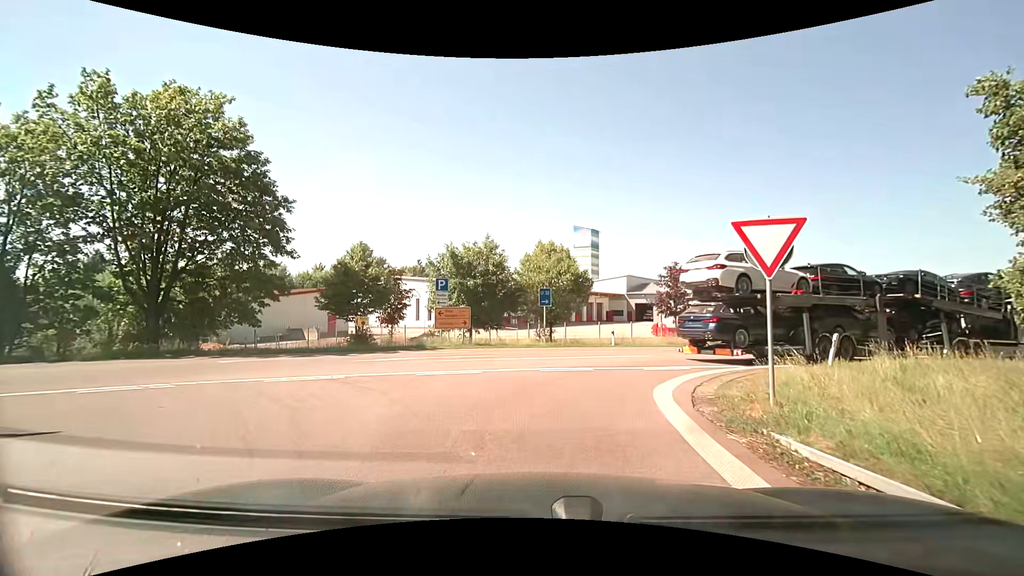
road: motorway_link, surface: asphalt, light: Day
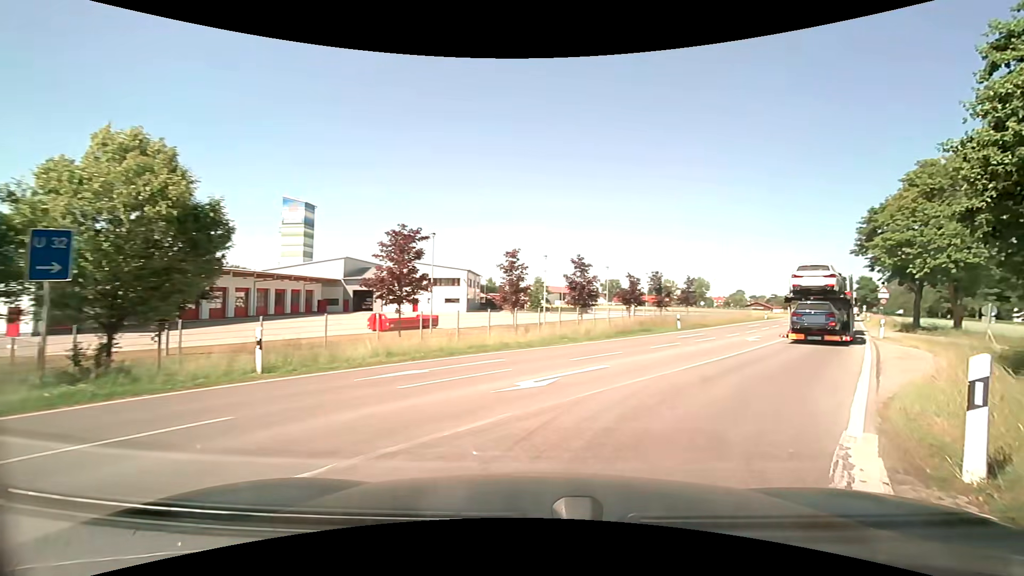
(+2.6, +14.4) m; +30°
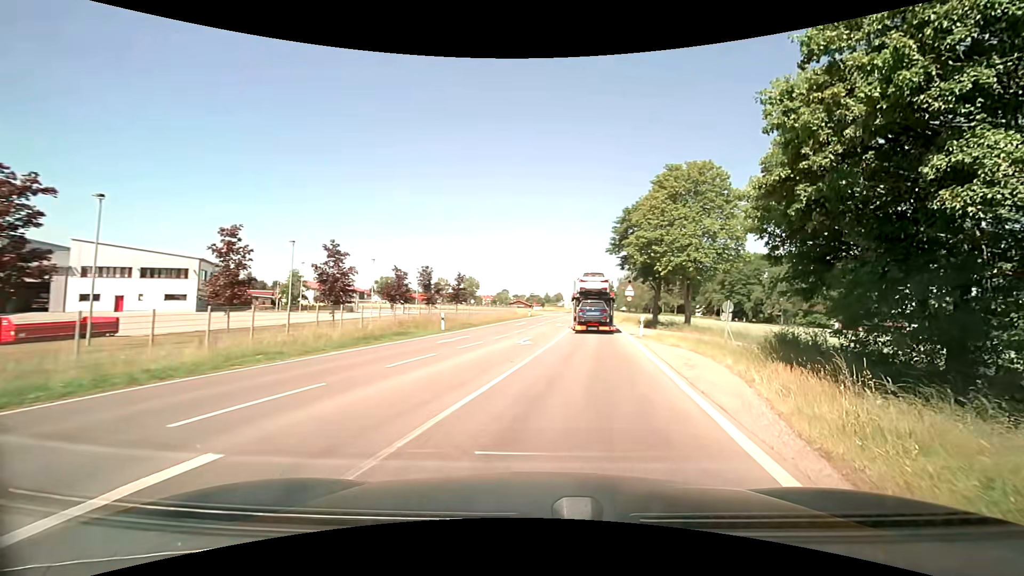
(+1.6, +7.2) m; +25°
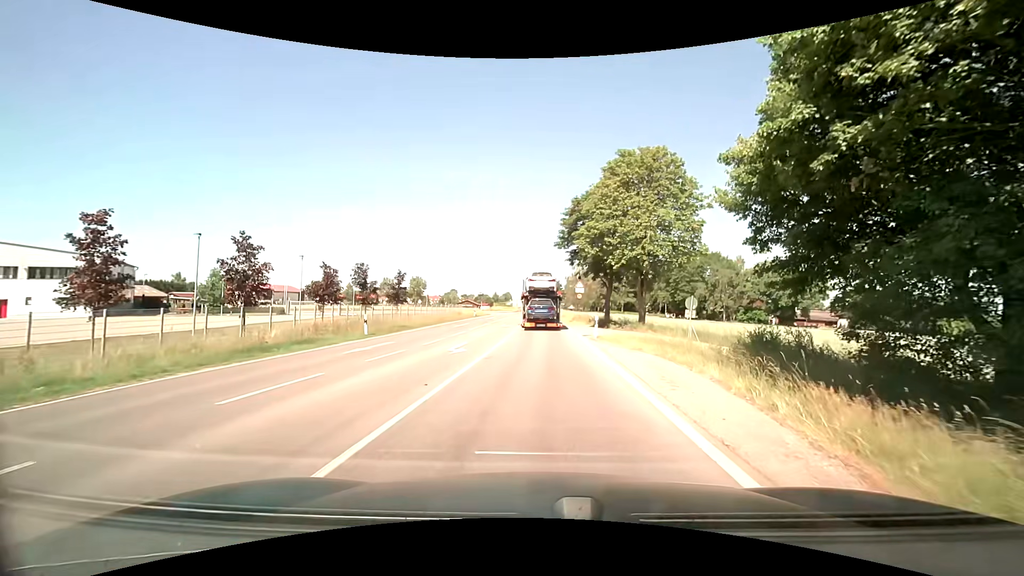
(+0.3, +4.1) m; +6°
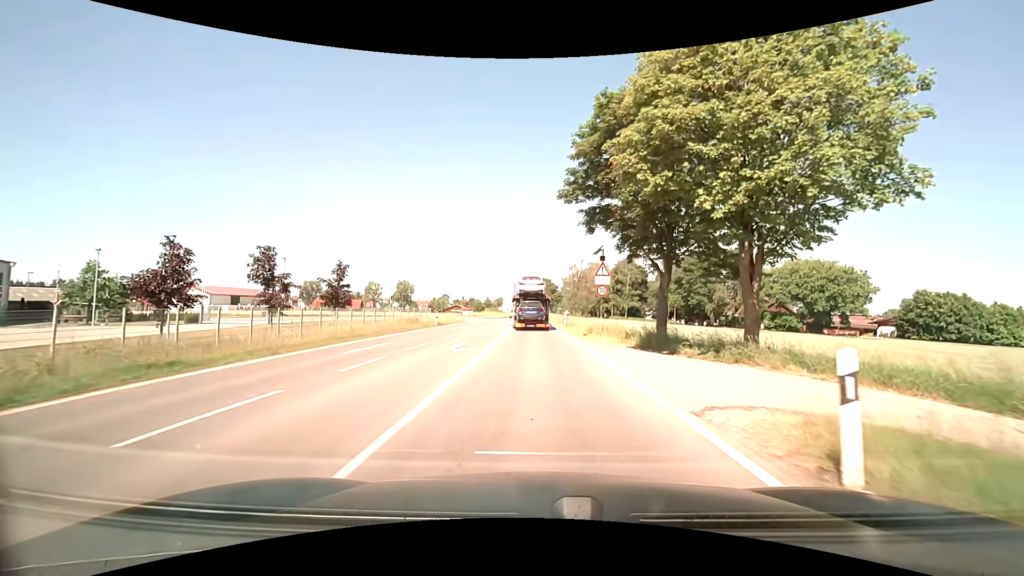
(+0.3, +20.0) m; +1°
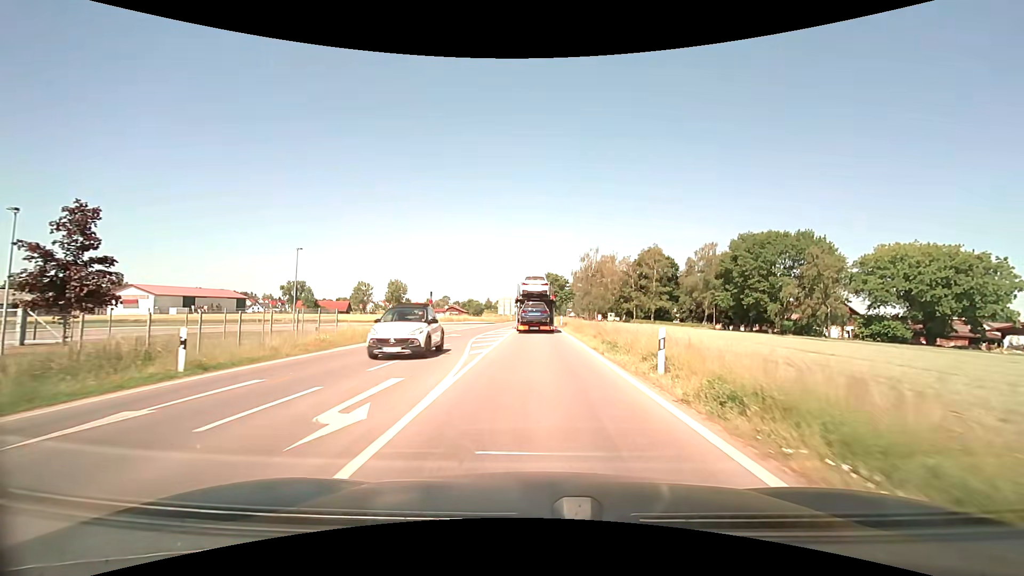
(-0.2, +30.8) m; -1°
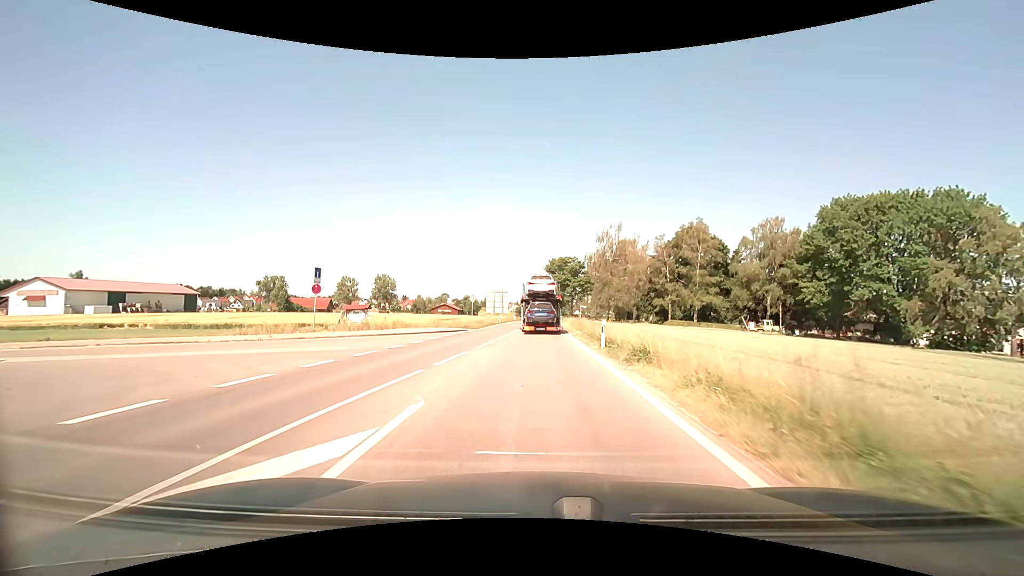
(+0.2, +32.3) m; 0°
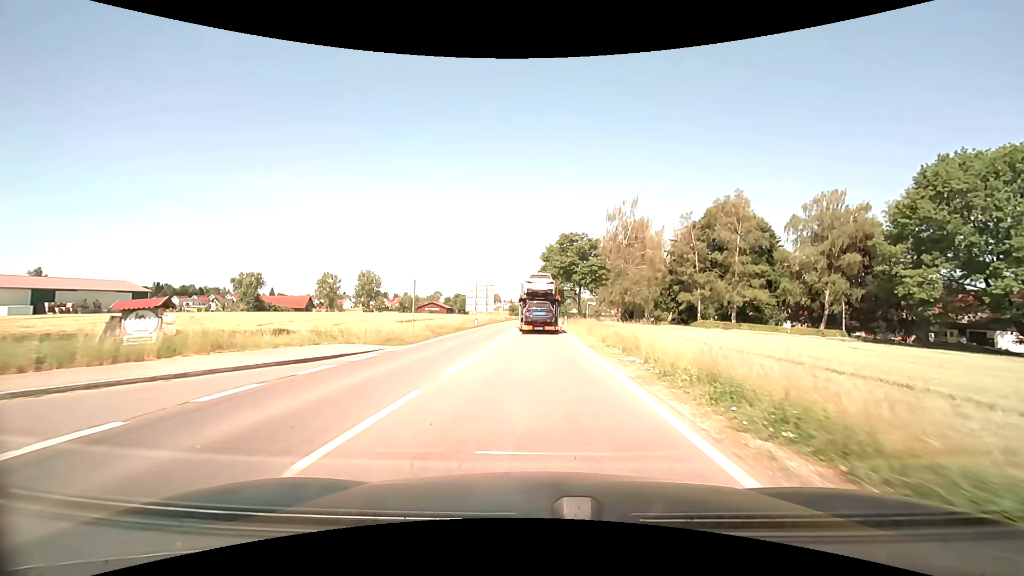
(+0.1, +20.1) m; +1°
(0, +10) (0, +20) (0, +30) (0, +40) (0, +50) (0, +60) (0, +70) (0, +80) (0, +90) (0, +100) m
